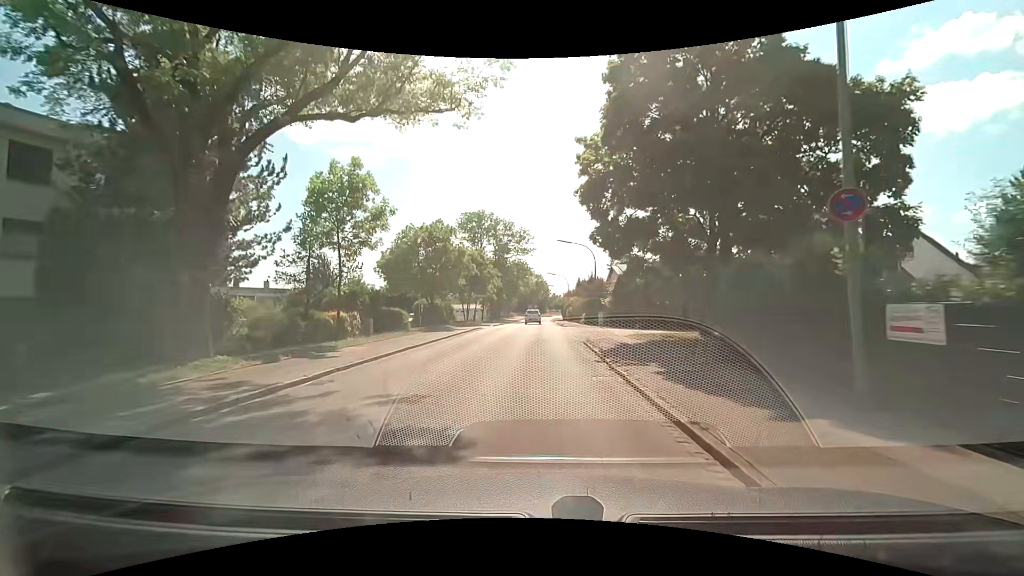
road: tertiary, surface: asphalt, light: Day
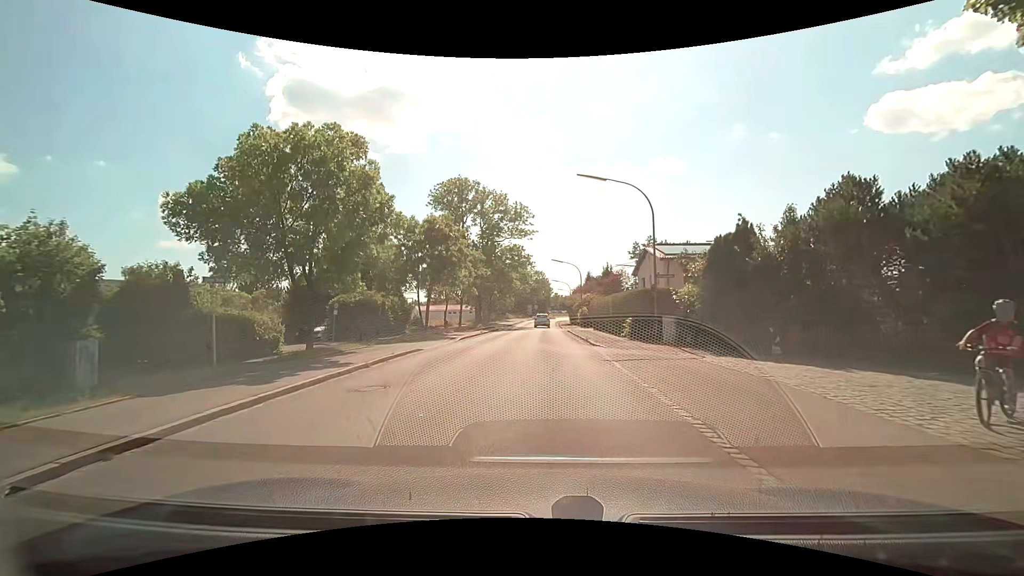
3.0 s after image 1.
(-0.2, +20.8) m; 0°
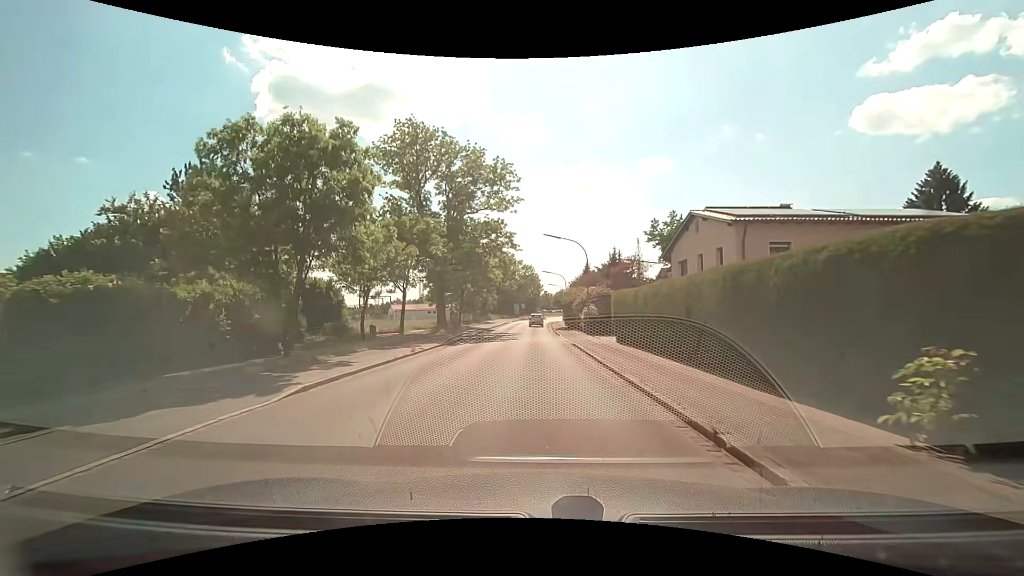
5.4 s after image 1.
(+0.1, +18.0) m; +1°
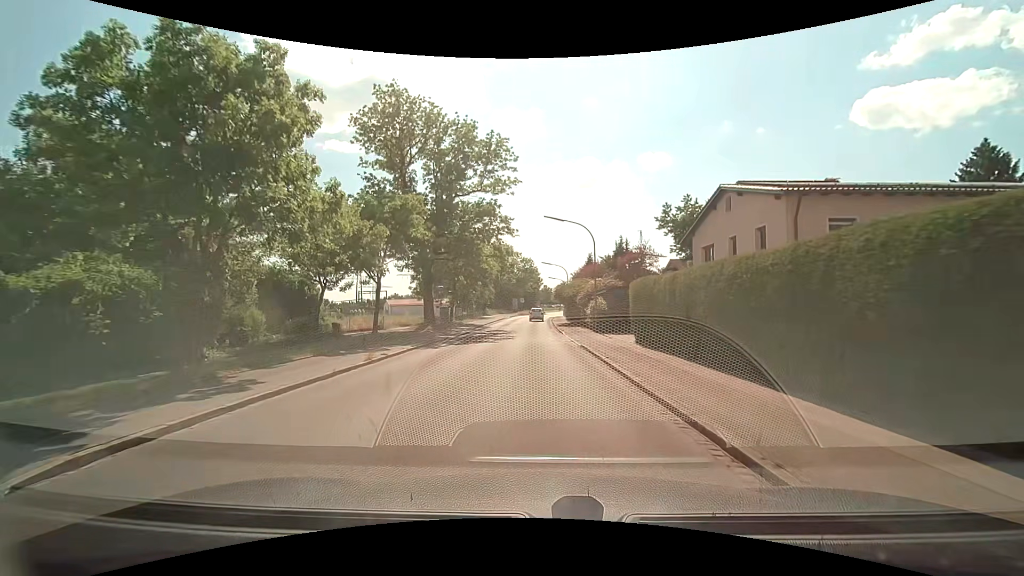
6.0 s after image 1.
(0.0, +5.1) m; 0°
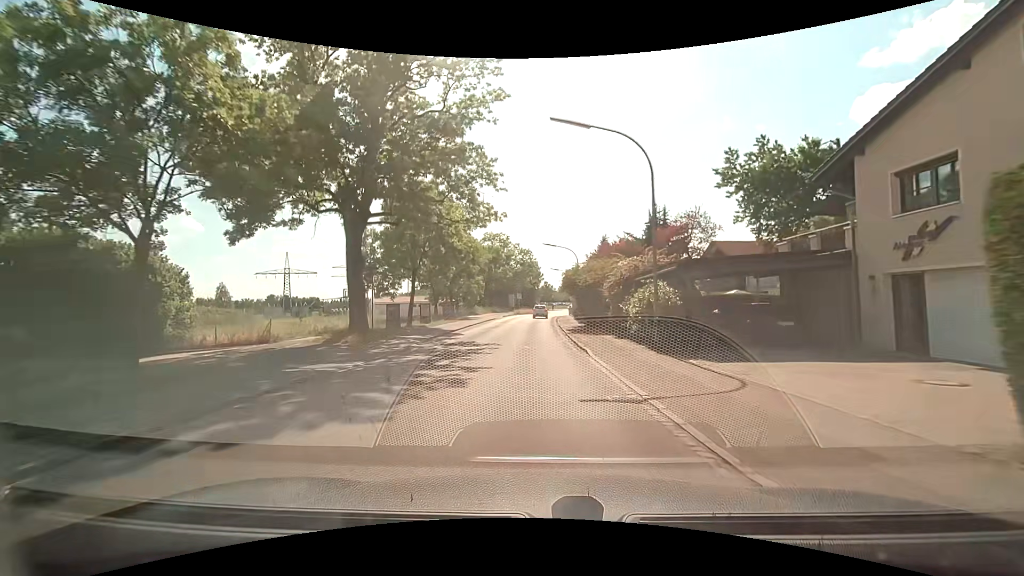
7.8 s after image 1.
(-0.1, +16.2) m; -1°
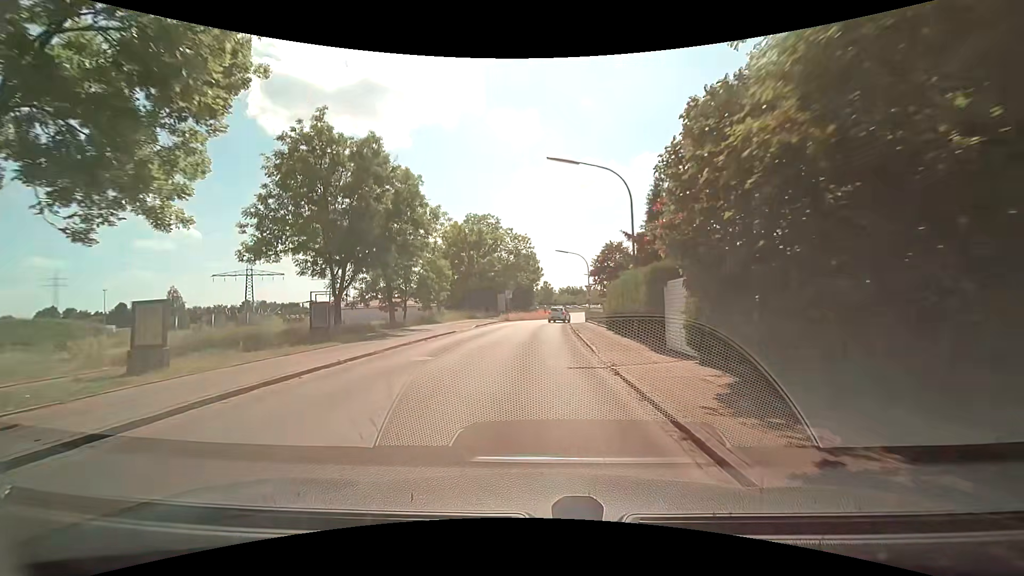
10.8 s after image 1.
(+0.1, +26.9) m; 0°
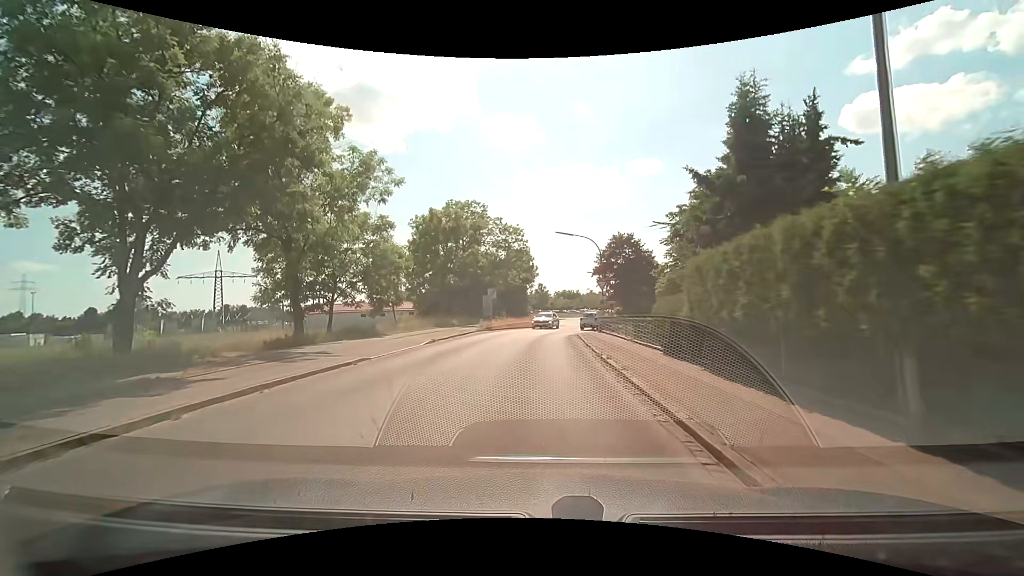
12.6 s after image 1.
(+0.2, +14.2) m; 0°
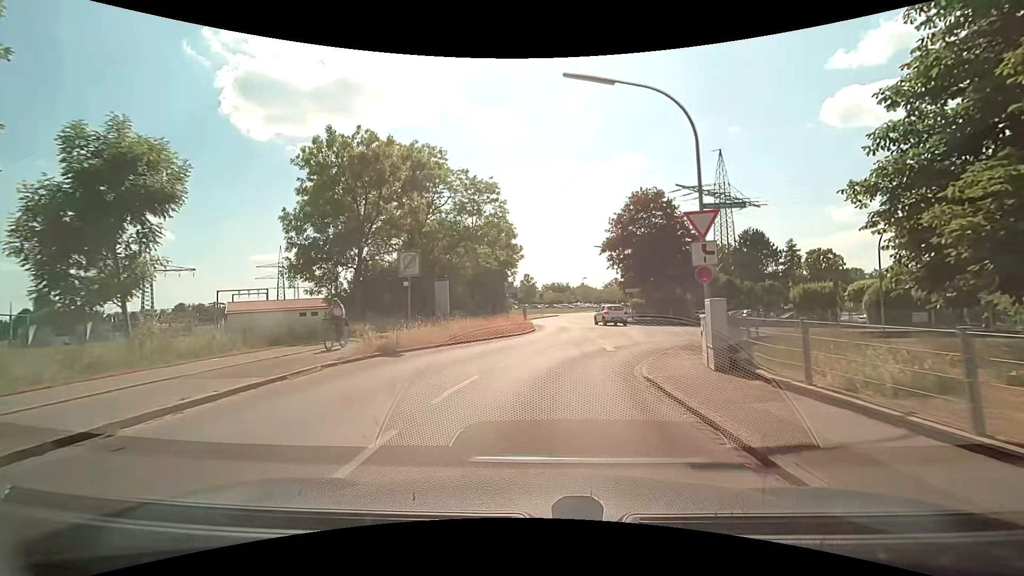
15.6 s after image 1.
(+0.7, +23.9) m; +2°
(0, +10) (+3, +20) (+6, +29) (+6, +39) (+5, +49) (+5, +59) (+7, +69) (+9, +78) (+11, +88) (+14, +98) m
